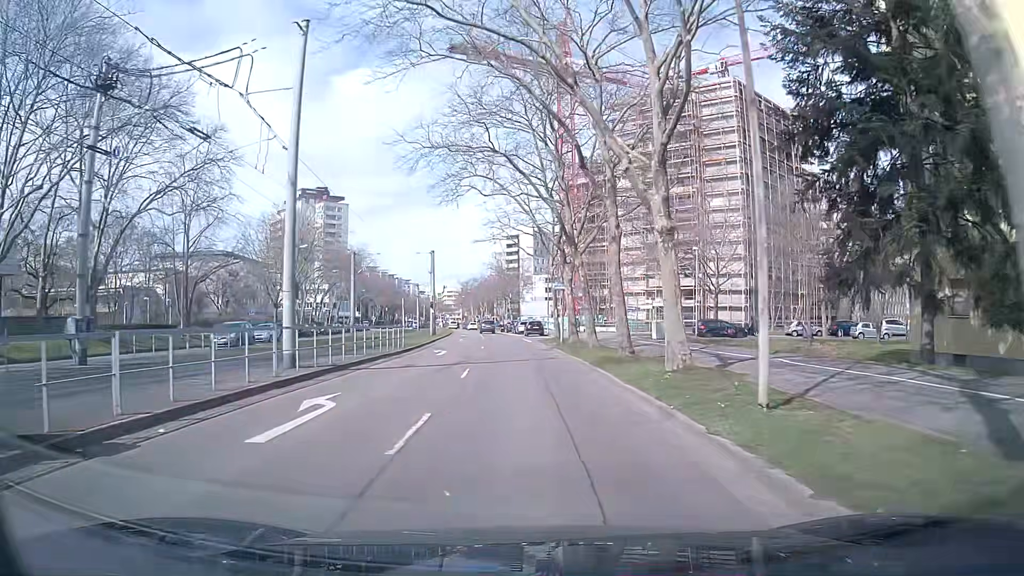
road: tertiary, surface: asphalt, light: Day
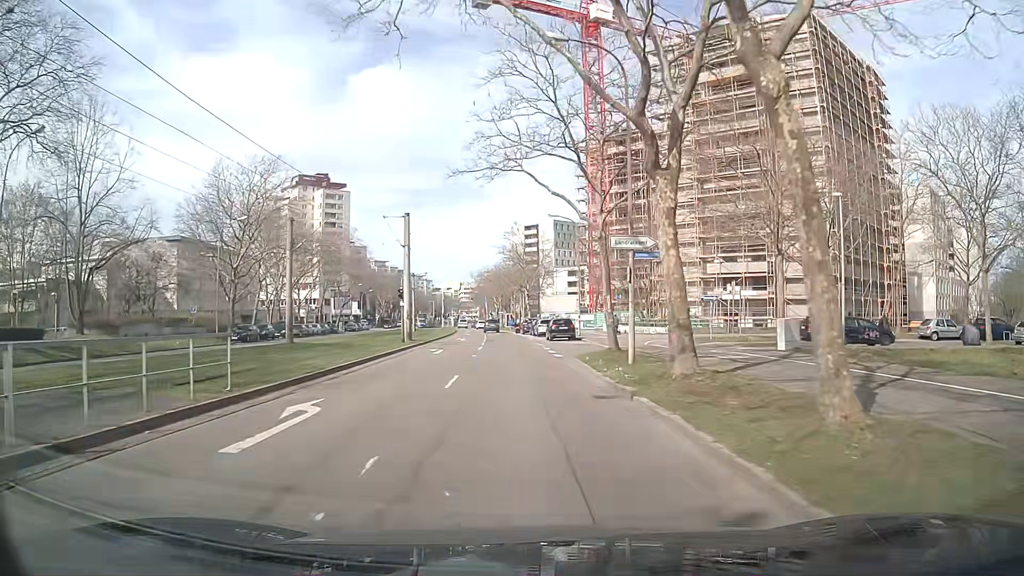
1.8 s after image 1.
(-0.4, +20.5) m; -1°
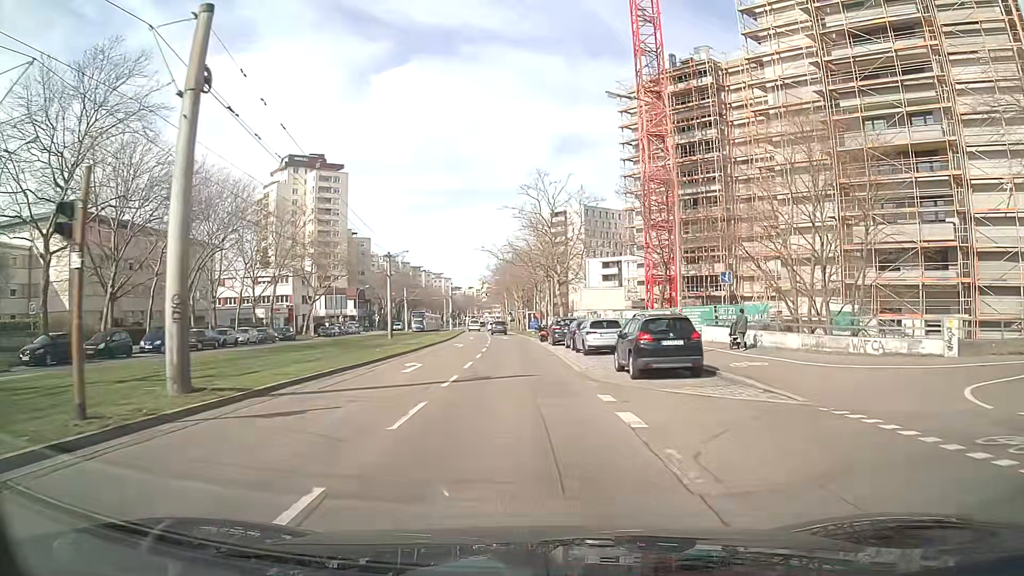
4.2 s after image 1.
(-0.8, +28.2) m; -3°
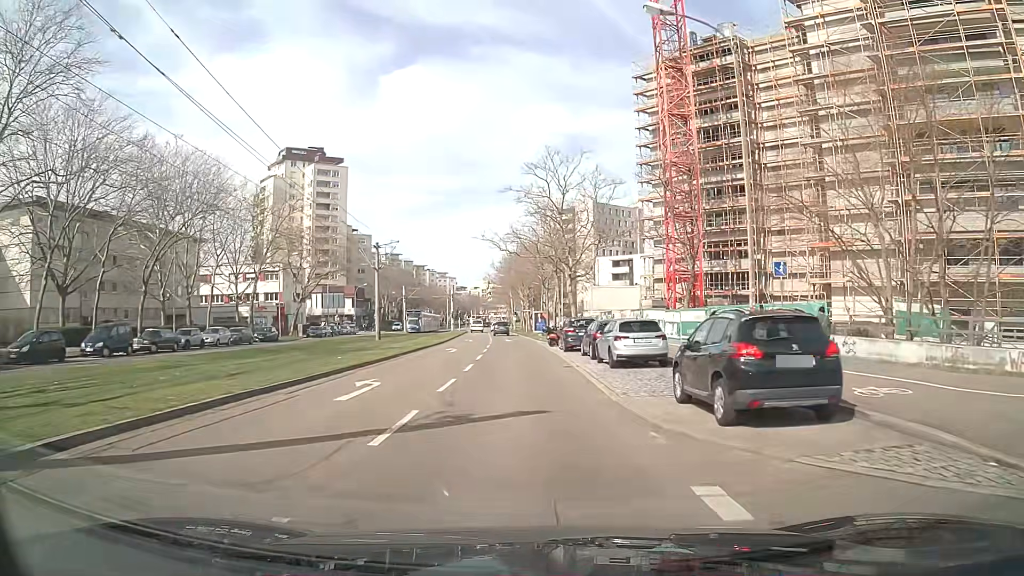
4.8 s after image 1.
(0.0, +7.0) m; 0°
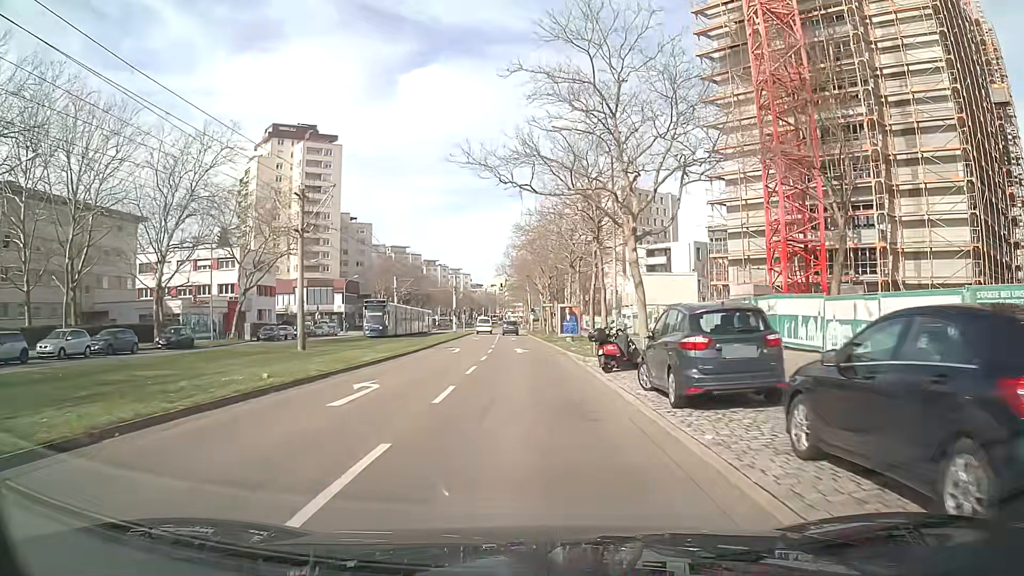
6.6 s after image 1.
(-0.3, +21.3) m; -2°
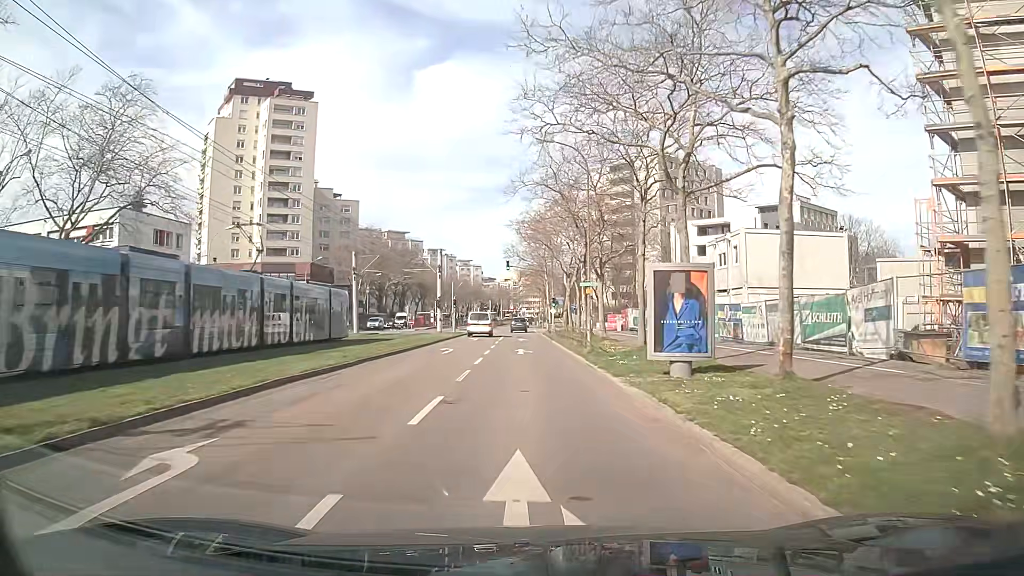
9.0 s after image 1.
(-0.2, +28.5) m; -2°
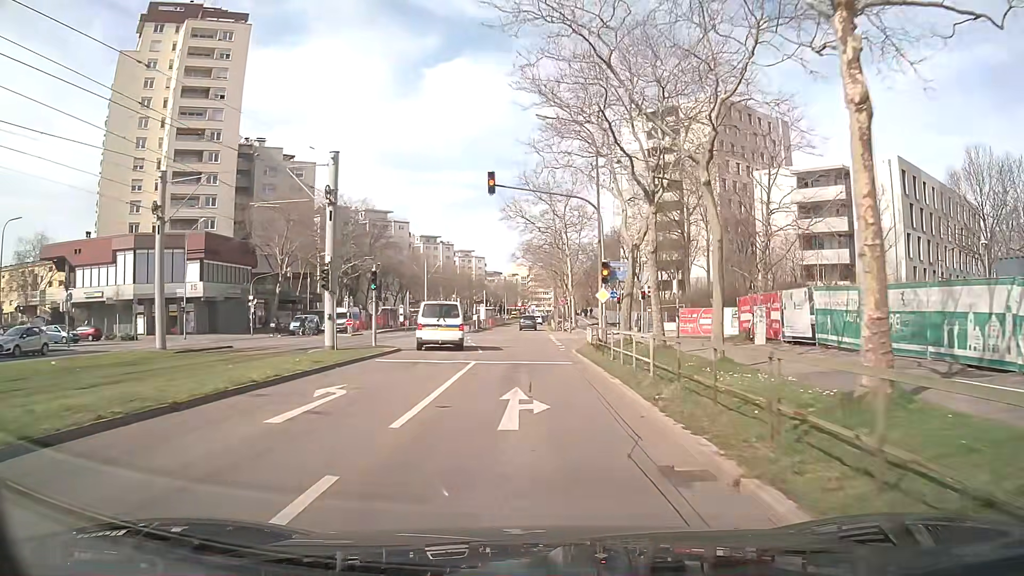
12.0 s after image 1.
(+0.1, +35.8) m; 0°
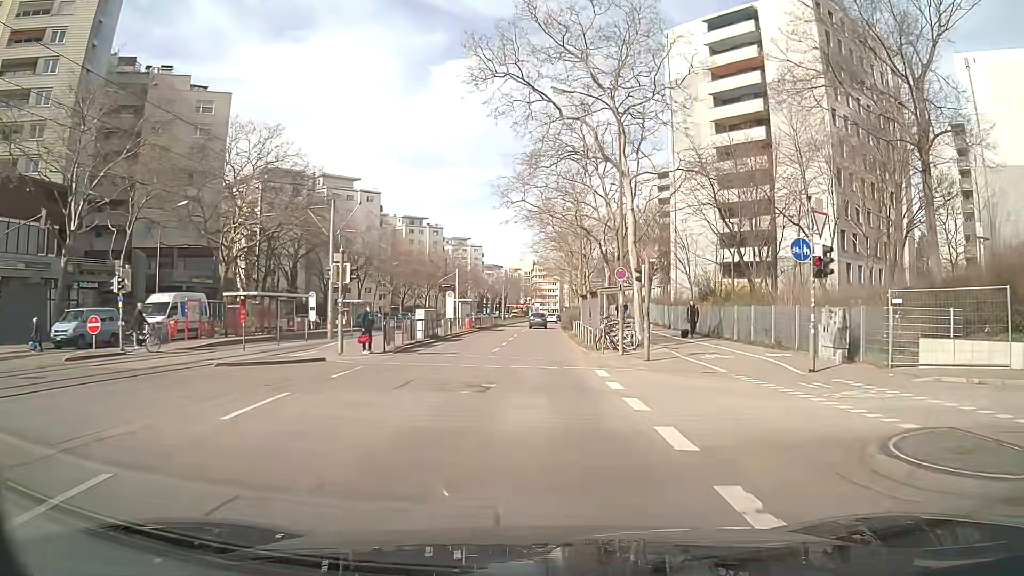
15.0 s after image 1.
(0.0, +35.7) m; 0°
(0, +10) (0, +20) (0, +30) (0, +40) (+1, +50) (+1, +60) (+1, +70) (+2, +80) (+2, +90) (+3, +100) m
